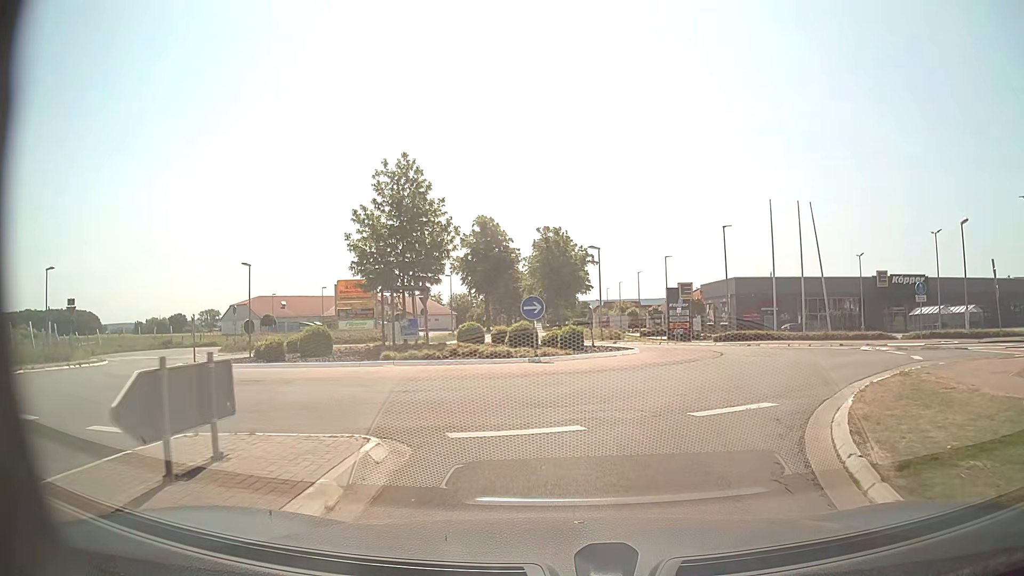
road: secondary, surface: asphalt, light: Day
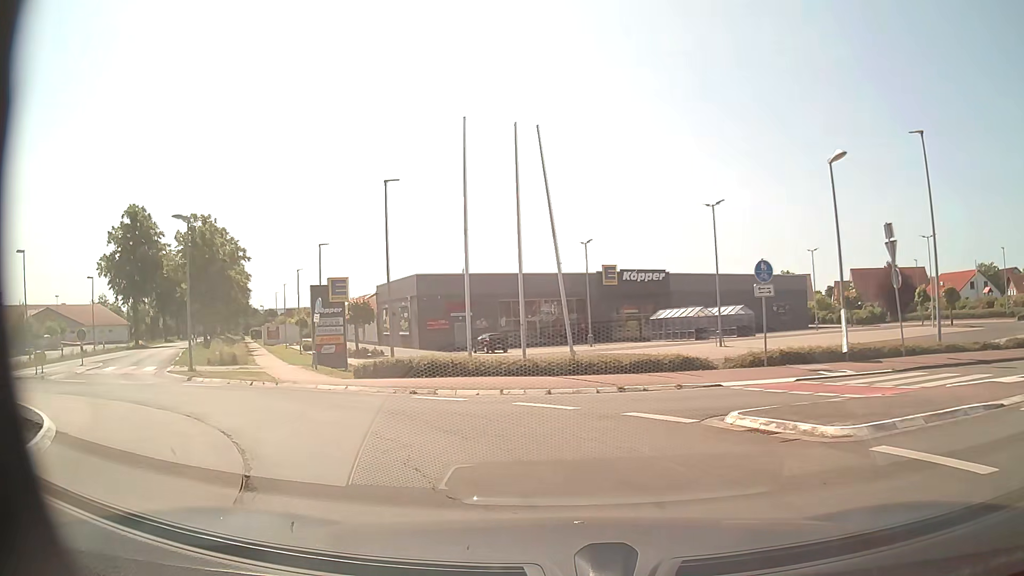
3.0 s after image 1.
(+4.4, +16.5) m; +26°
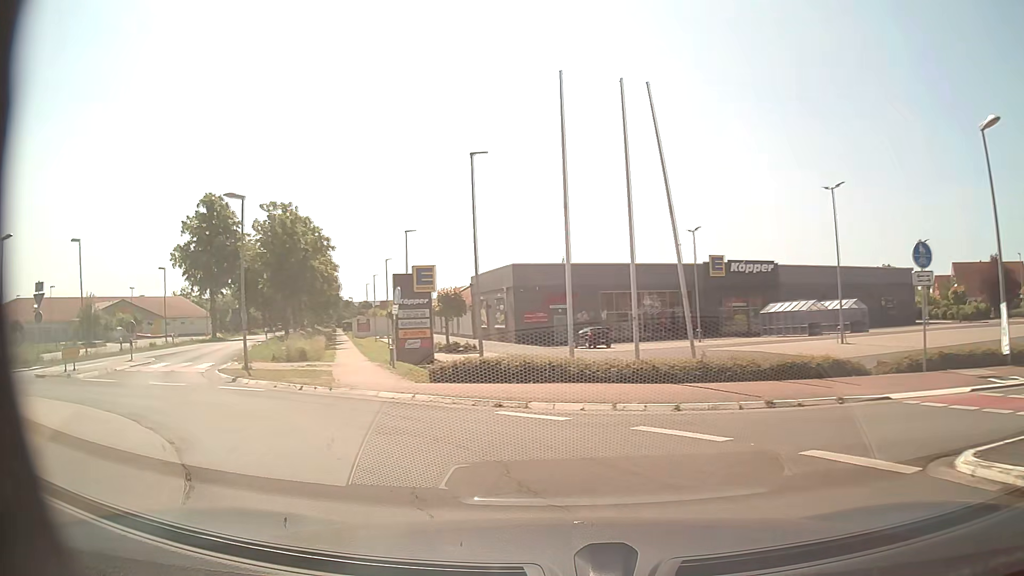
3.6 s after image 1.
(-0.2, +3.5) m; -8°
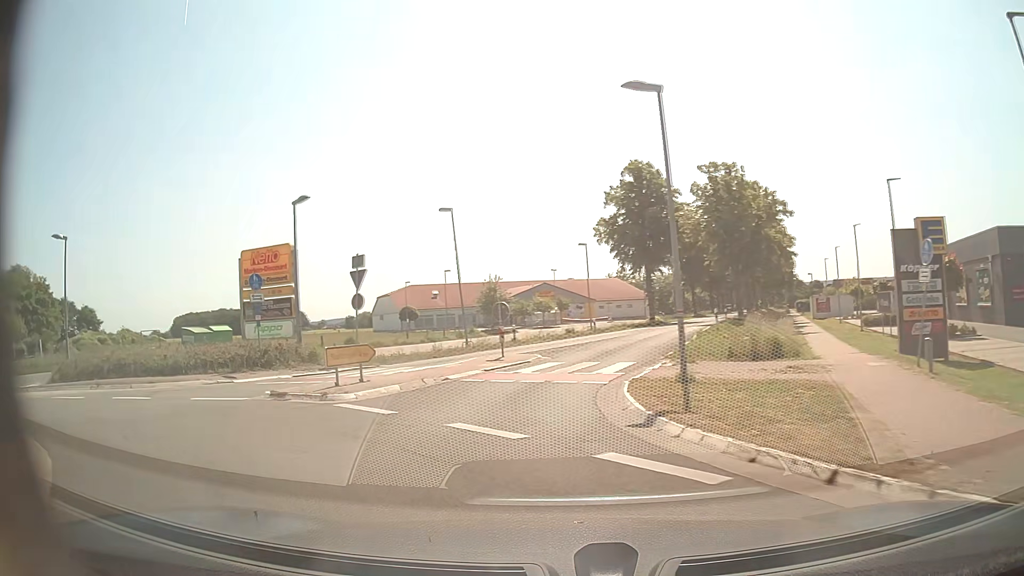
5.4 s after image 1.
(-3.4, +9.6) m; -39°
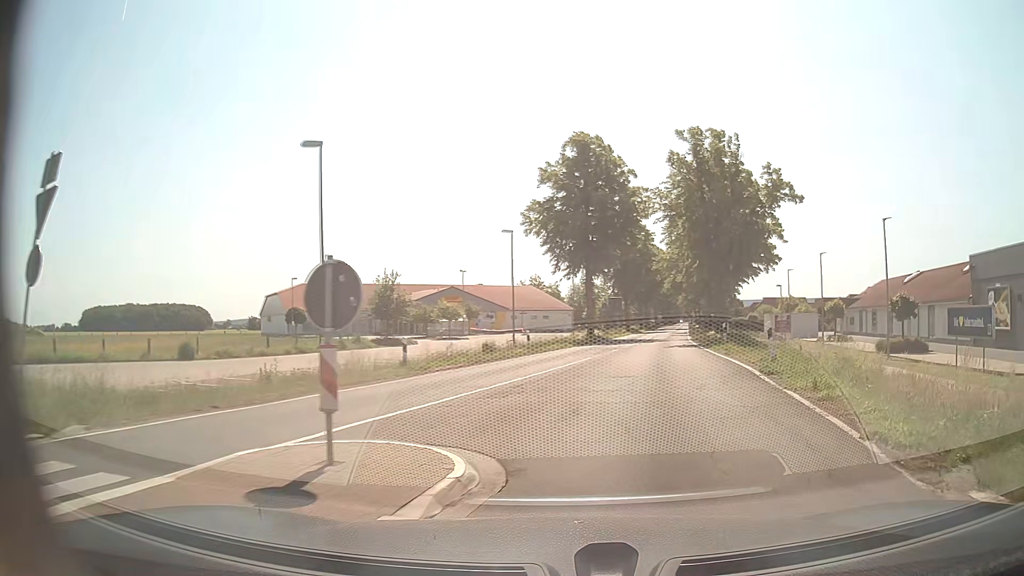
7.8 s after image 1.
(-1.3, +15.7) m; +6°
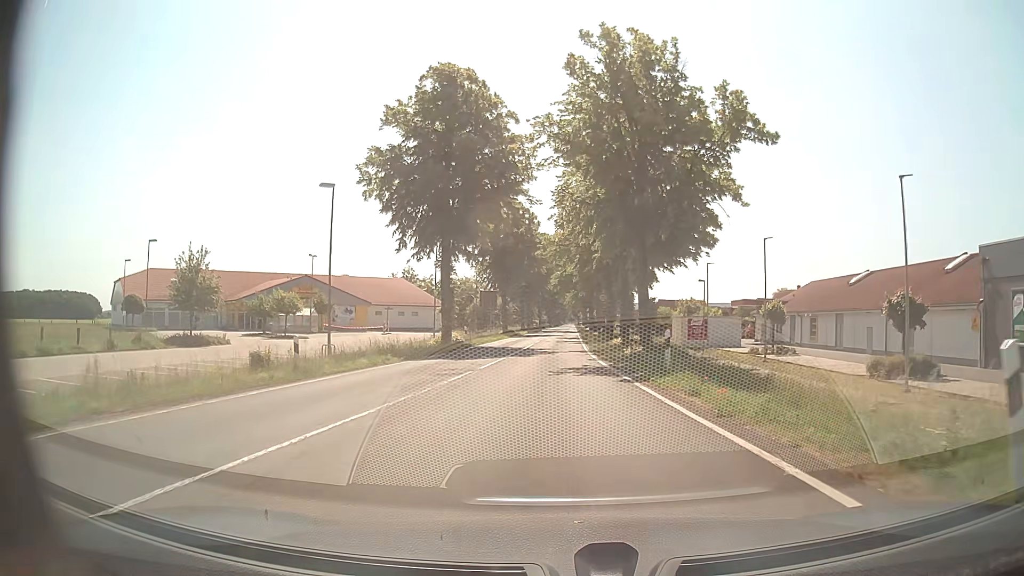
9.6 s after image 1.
(+2.2, +15.4) m; +10°
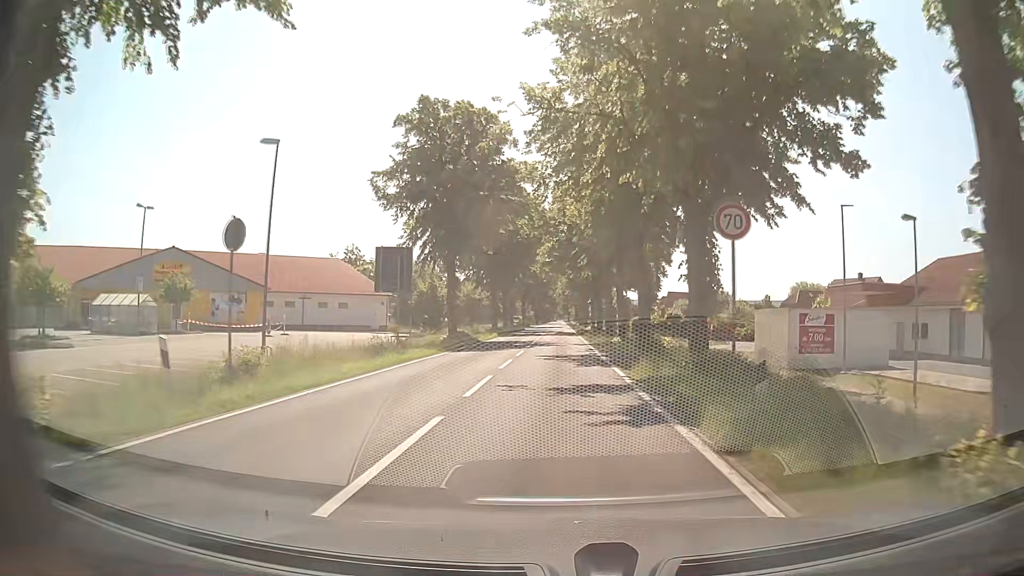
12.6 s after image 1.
(0.0, +32.9) m; +1°
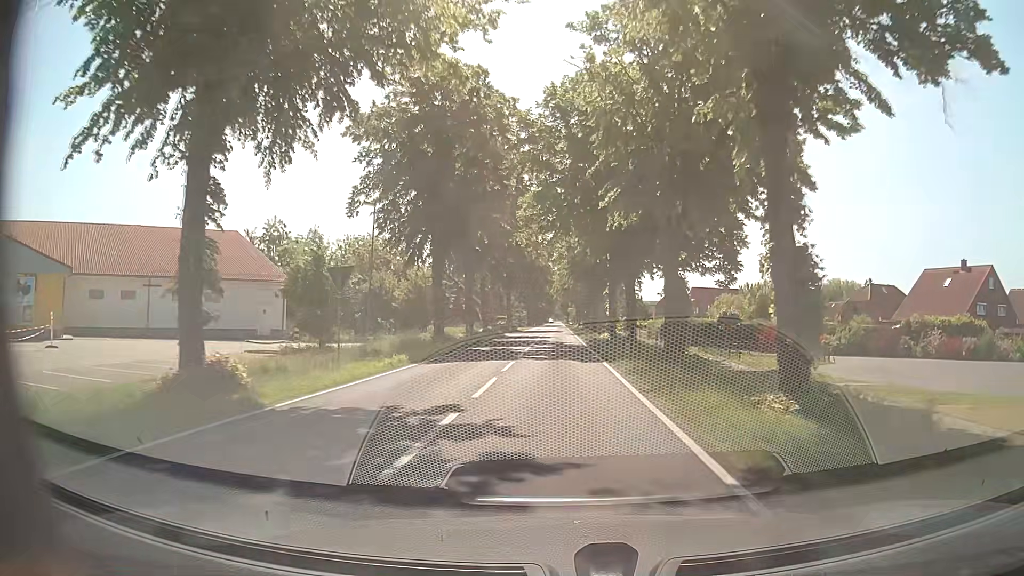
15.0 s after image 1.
(+0.3, +30.1) m; 0°
(0, +10) (0, +20) (0, +30) (0, +40) (0, +50) (0, +60) (0, +70) (0, +80) (+1, +90) (+1, +100) m
